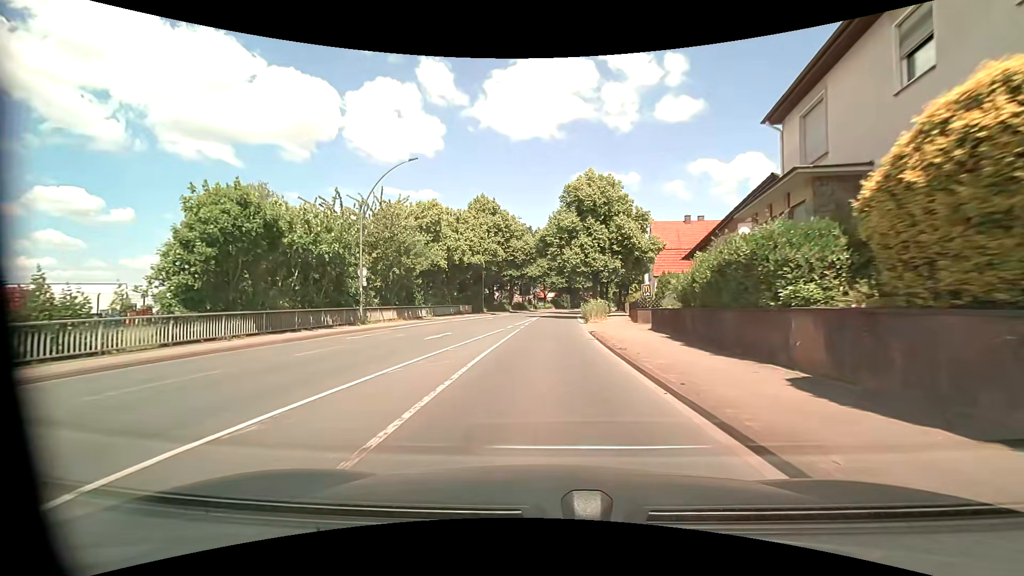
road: primary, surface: asphalt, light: Day
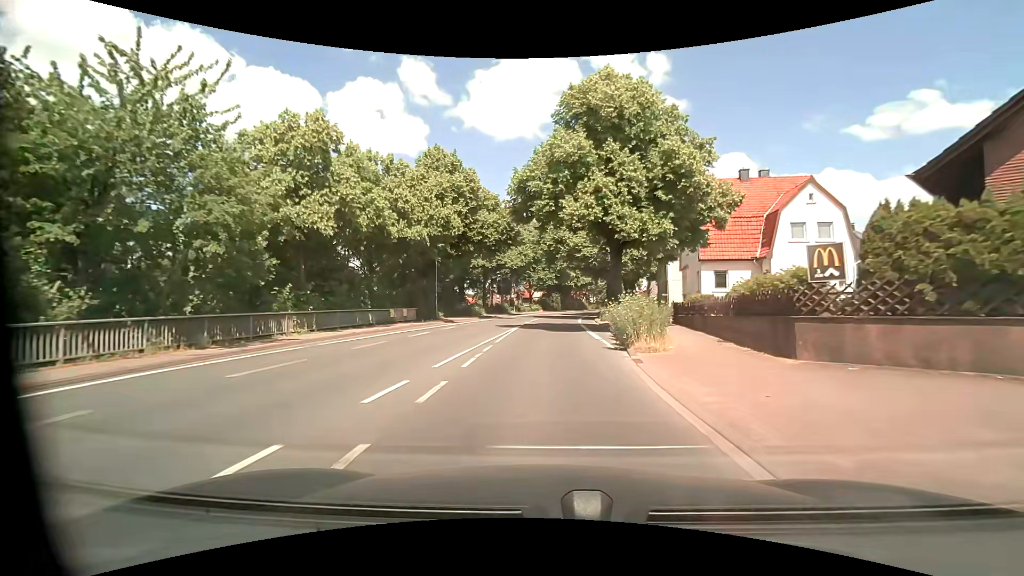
(+0.3, +21.5) m; +1°
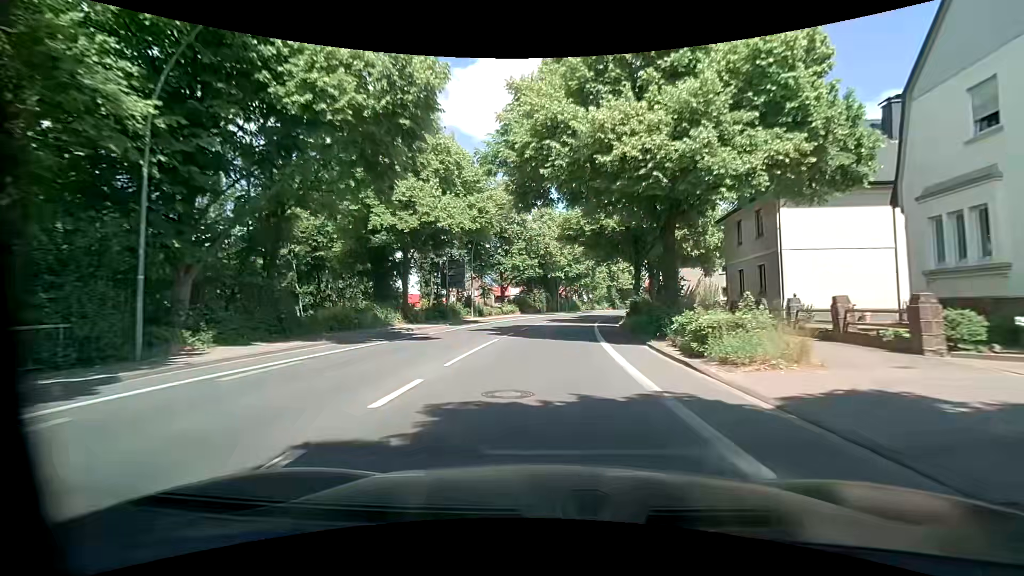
(+0.8, +30.3) m; +2°
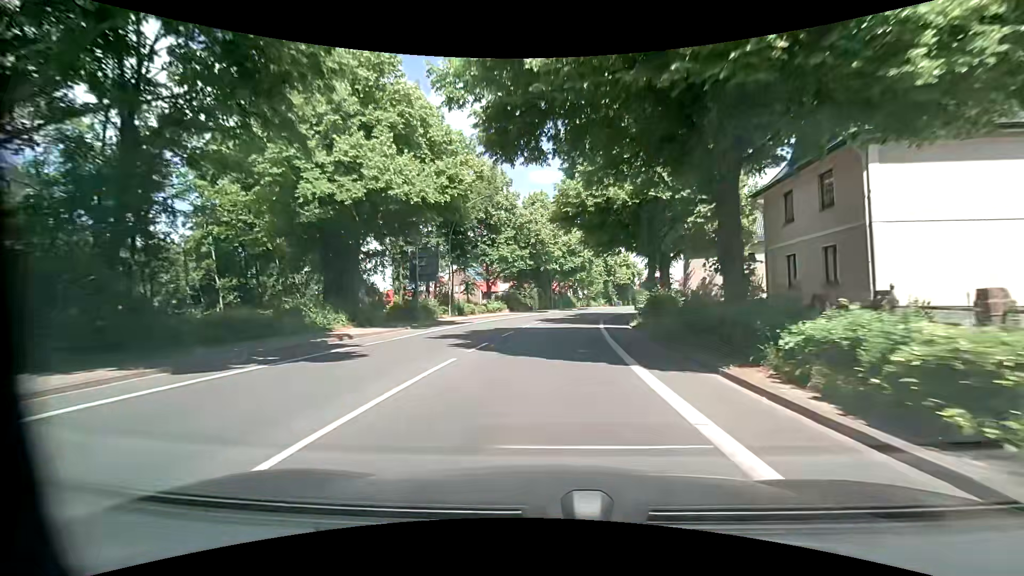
(+0.1, +7.7) m; +1°
(0, +10) (+1, +20) (+1, +30) (+2, +40) (+4, +50) (+6, +60) (+9, +69) (+12, +79) (+15, +88) (+19, +97) m
